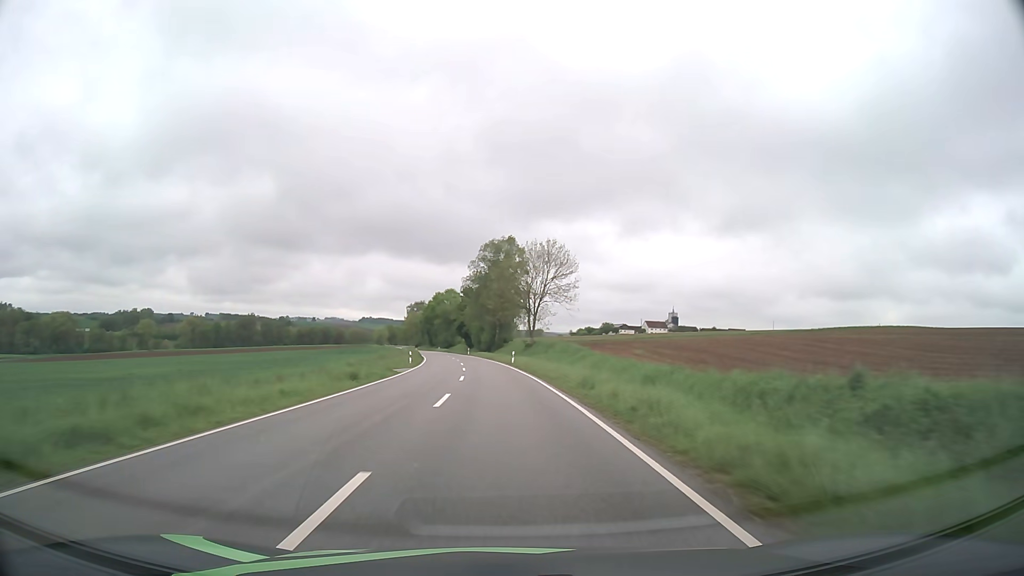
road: secondary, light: Day
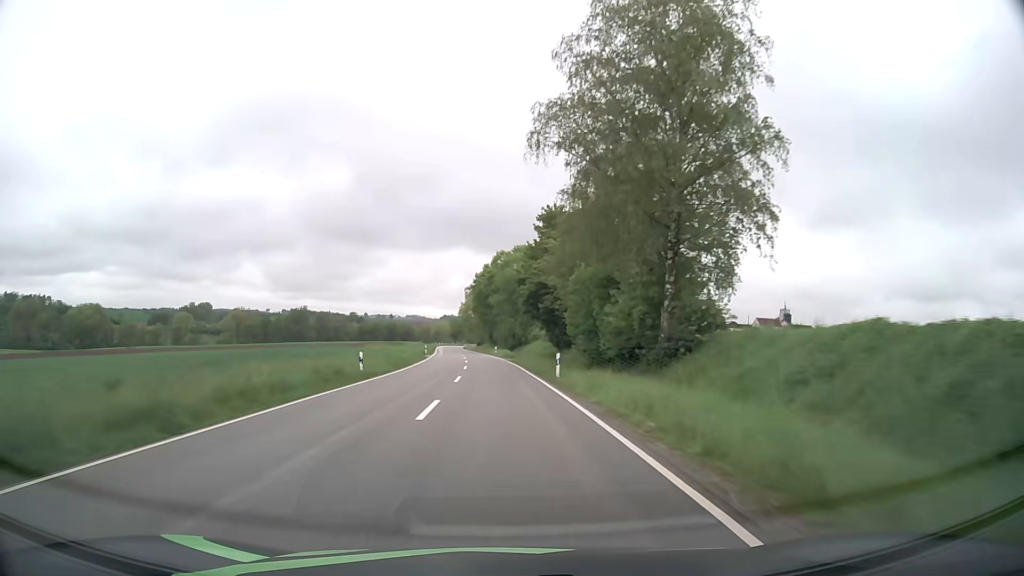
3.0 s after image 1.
(-4.3, +75.6) m; -7°
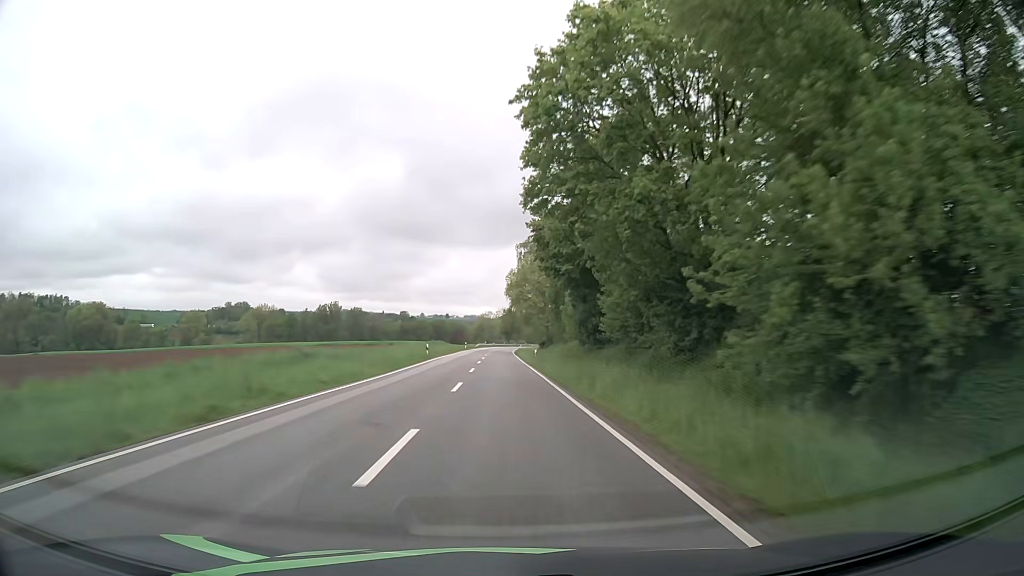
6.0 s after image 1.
(-3.6, +77.7) m; -5°
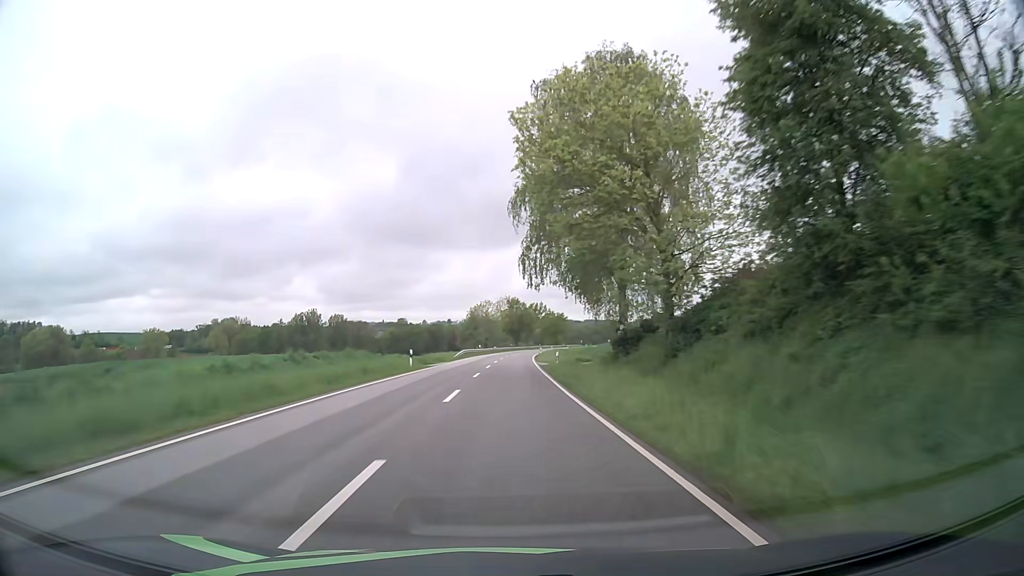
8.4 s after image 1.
(-0.5, +62.9) m; 0°
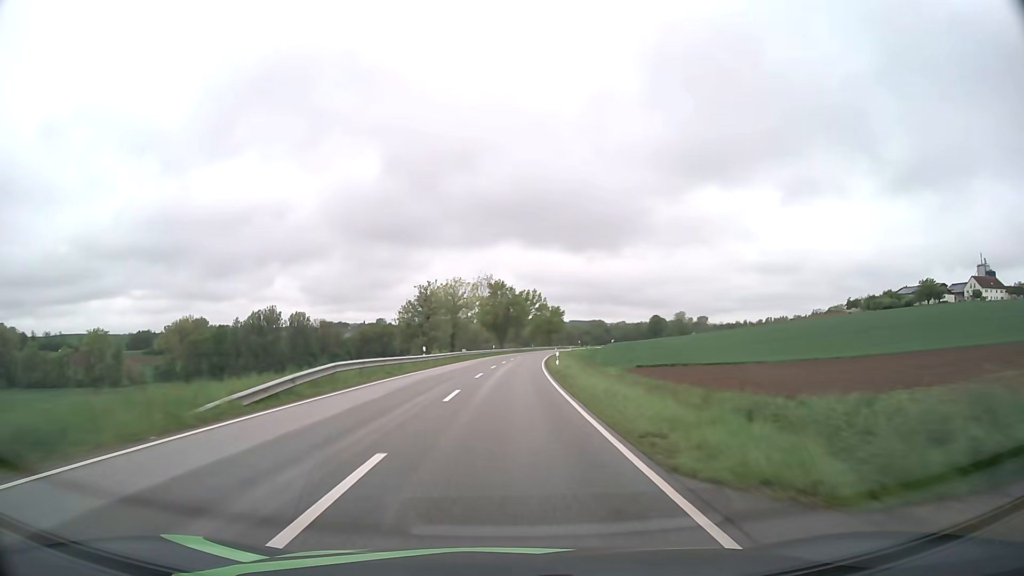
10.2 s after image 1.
(+0.5, +47.4) m; +1°
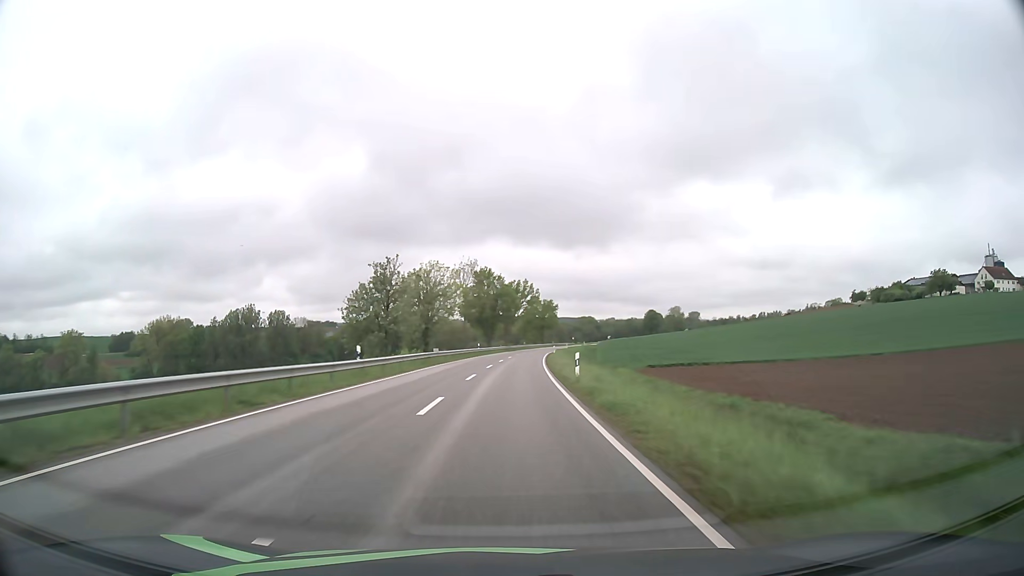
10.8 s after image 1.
(+0.2, +15.8) m; +1°
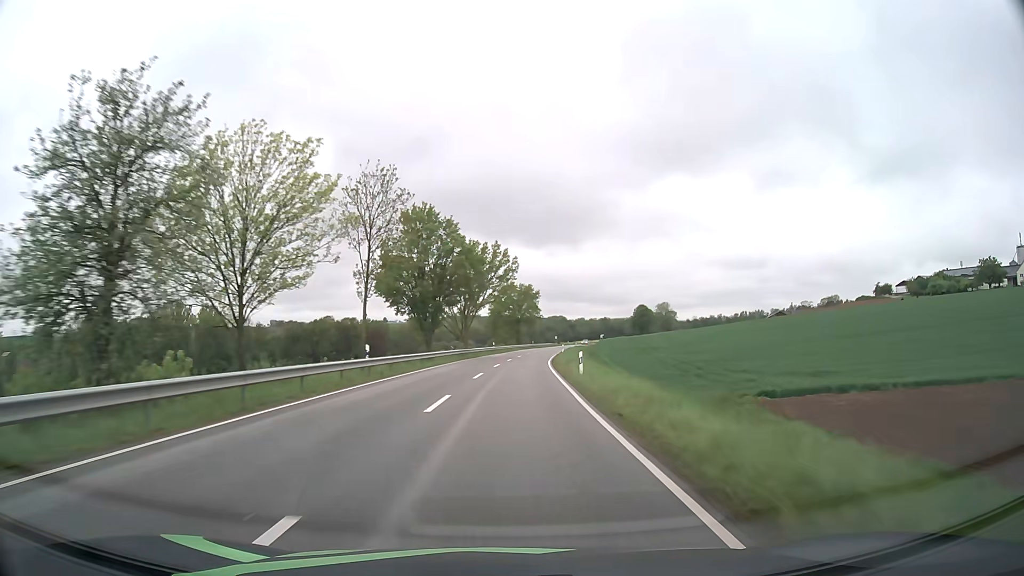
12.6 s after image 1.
(+1.0, +47.4) m; +3°
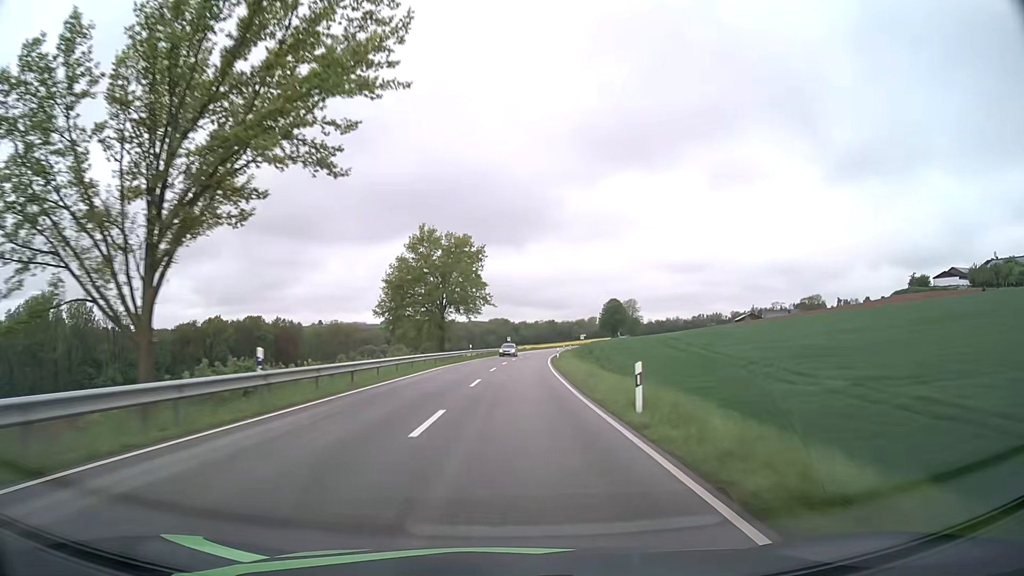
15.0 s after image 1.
(+2.6, +63.1) m; +5°
(0, +10) (0, +20) (+1, +30) (+1, +40) (+2, +50) (+2, +60) (+3, +70) (+4, +80) (+5, +90) (+6, +100) m
